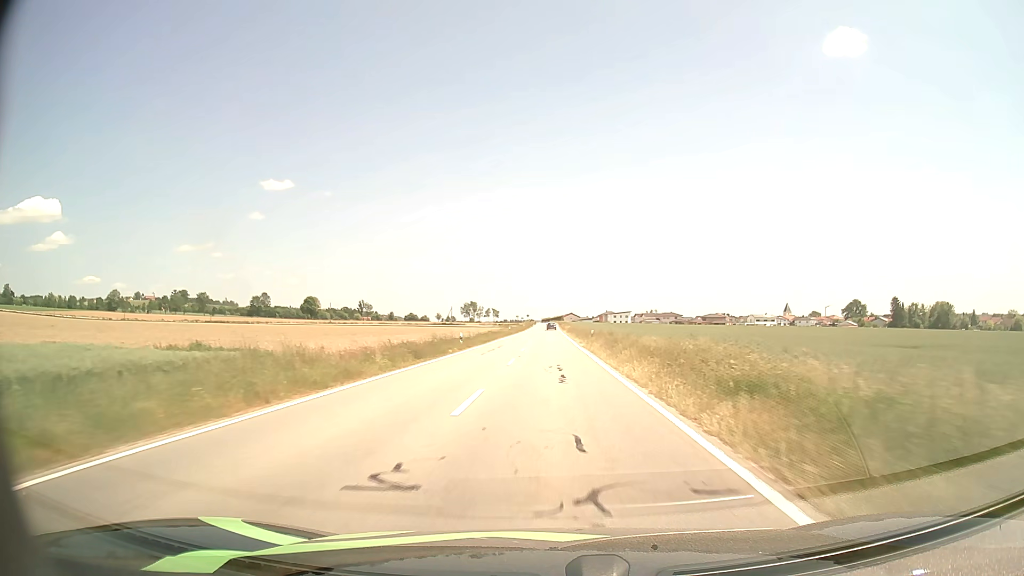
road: tertiary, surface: asphalt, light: Day
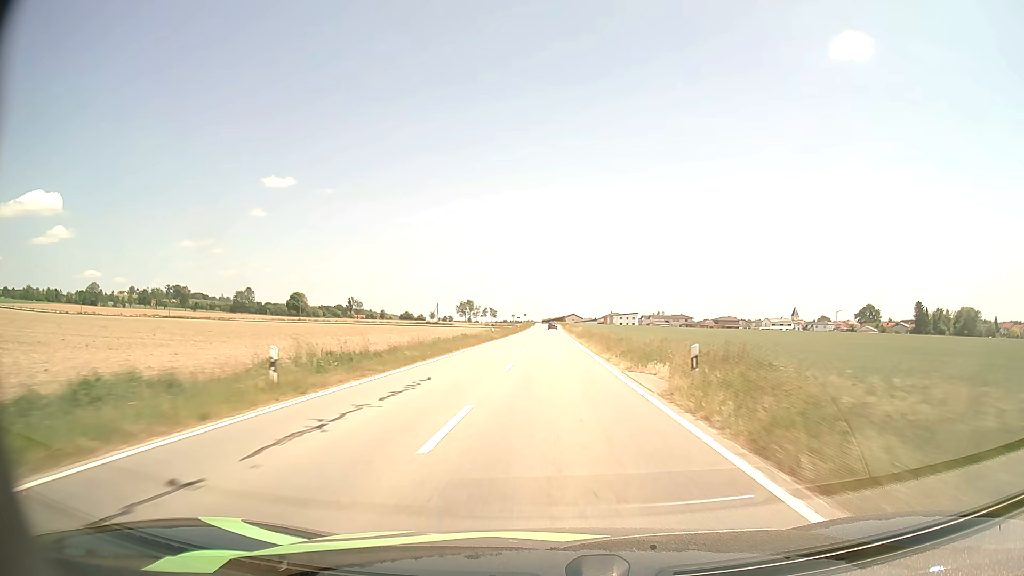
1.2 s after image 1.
(0.0, +28.1) m; 0°
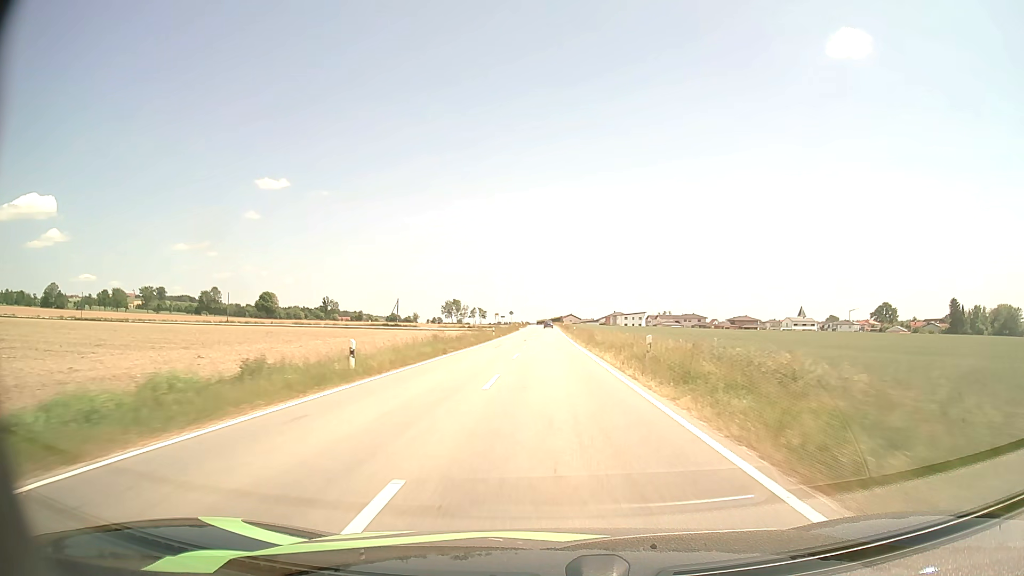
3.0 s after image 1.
(+0.2, +42.6) m; 0°
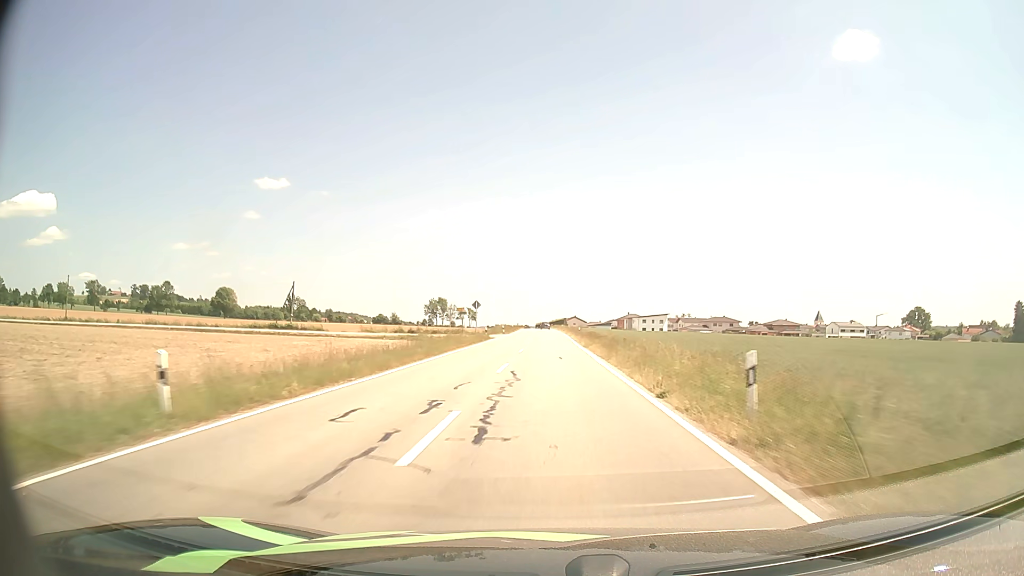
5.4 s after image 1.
(+0.1, +57.7) m; 0°
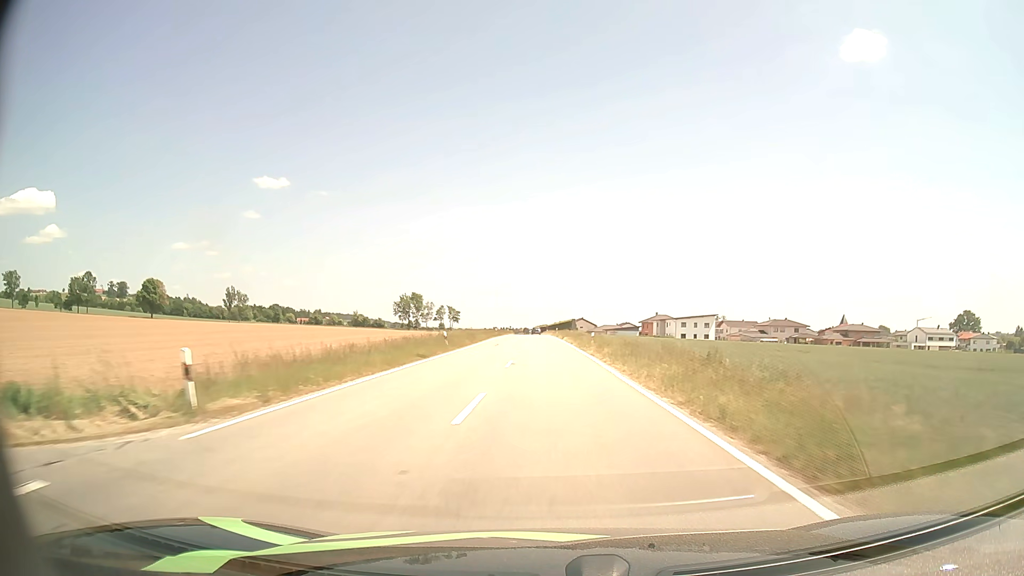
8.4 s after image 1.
(-0.1, +72.2) m; 0°
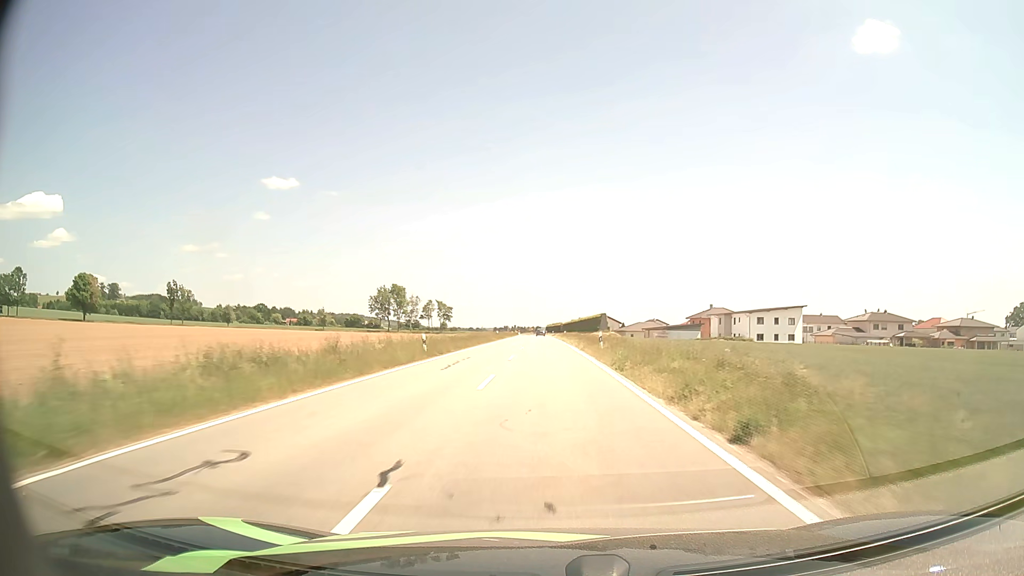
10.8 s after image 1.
(-0.4, +57.0) m; -1°
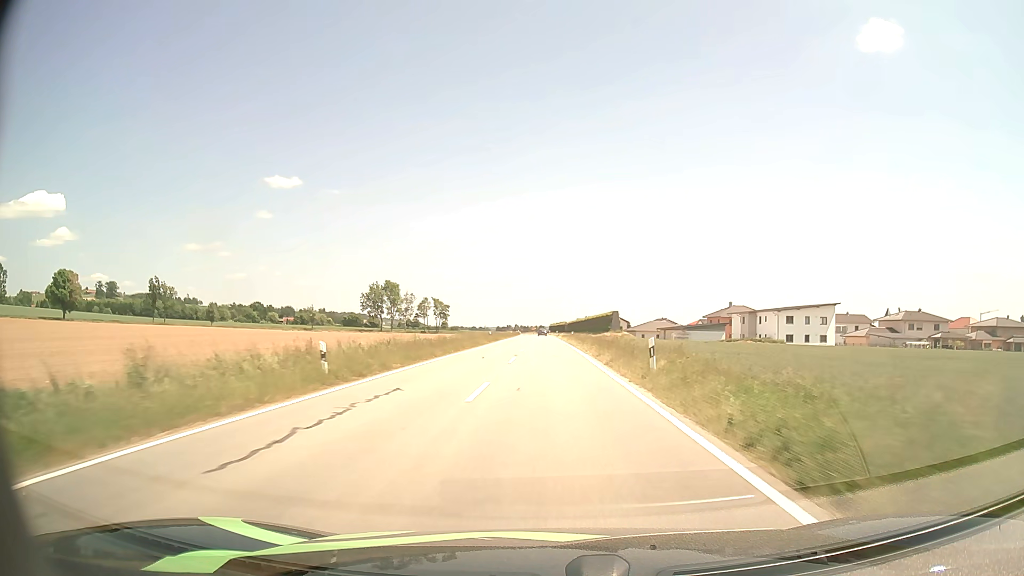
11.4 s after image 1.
(0.0, +14.1) m; 0°
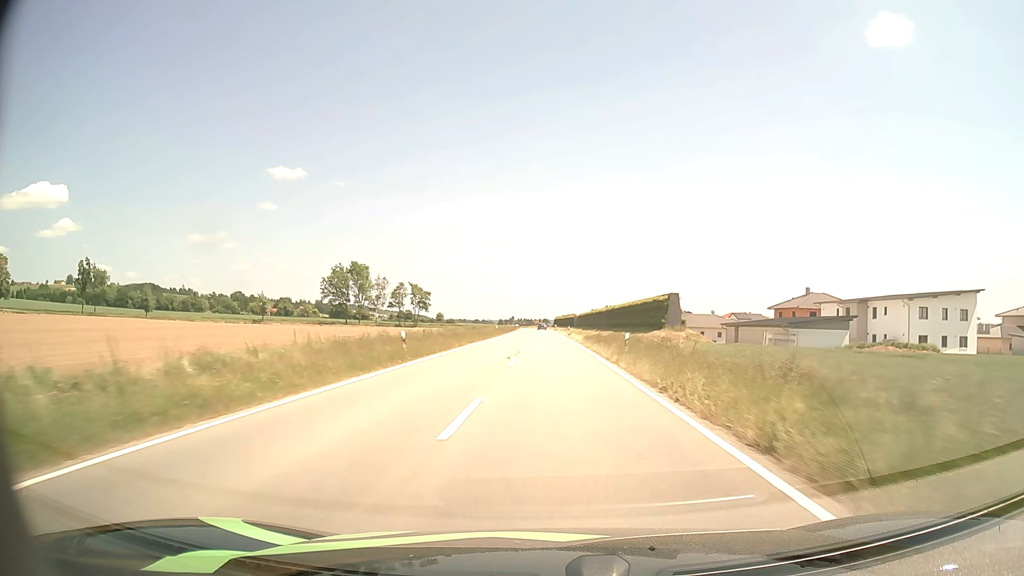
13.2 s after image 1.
(-0.3, +41.6) m; 0°
(0, +10) (0, +20) (0, +30) (0, +40) (0, +50) (0, +60) (0, +70) (0, +80) (0, +90) (0, +100) m
